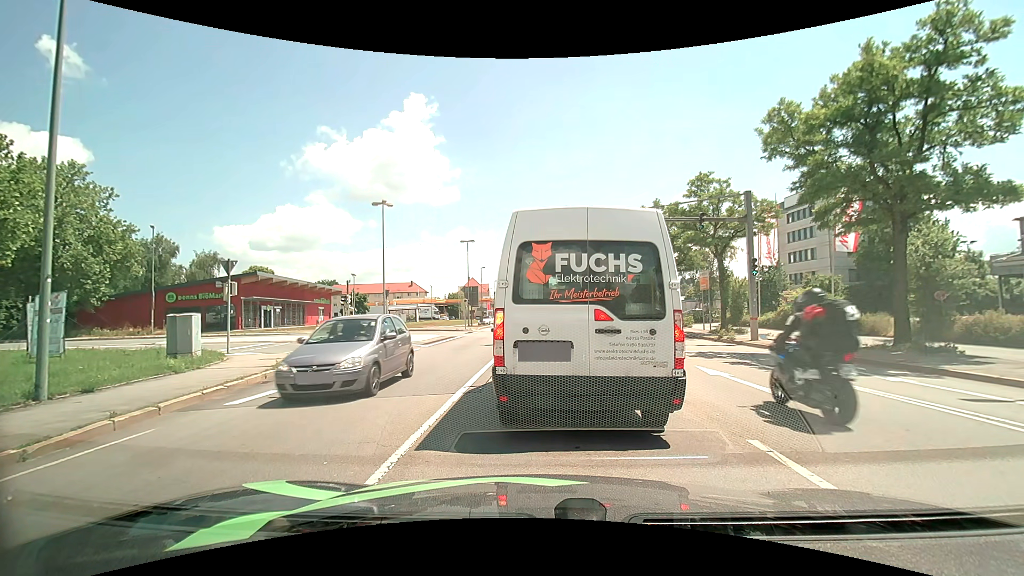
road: primary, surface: asphalt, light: Day
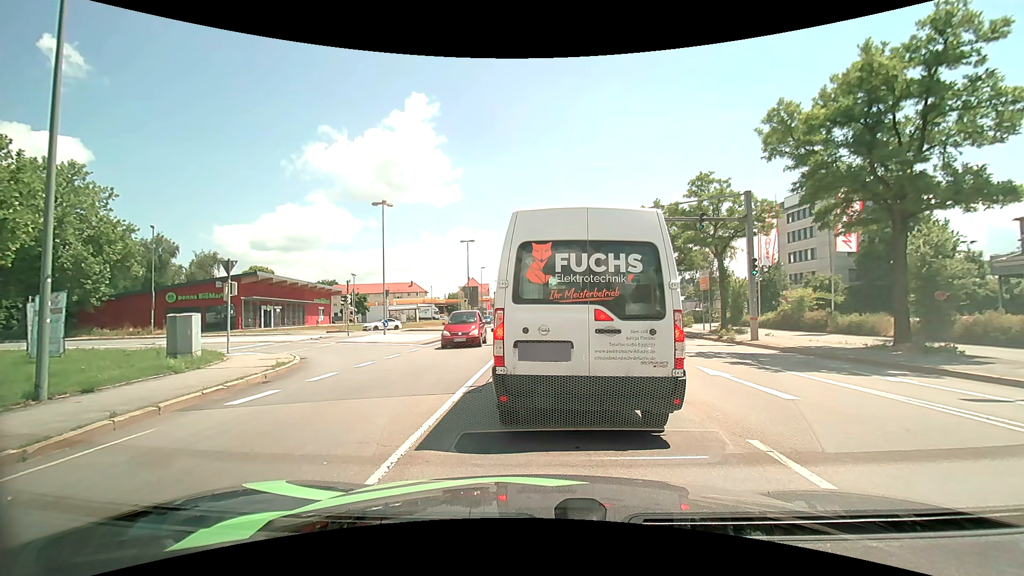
(0.0, 0.0) m; 0°
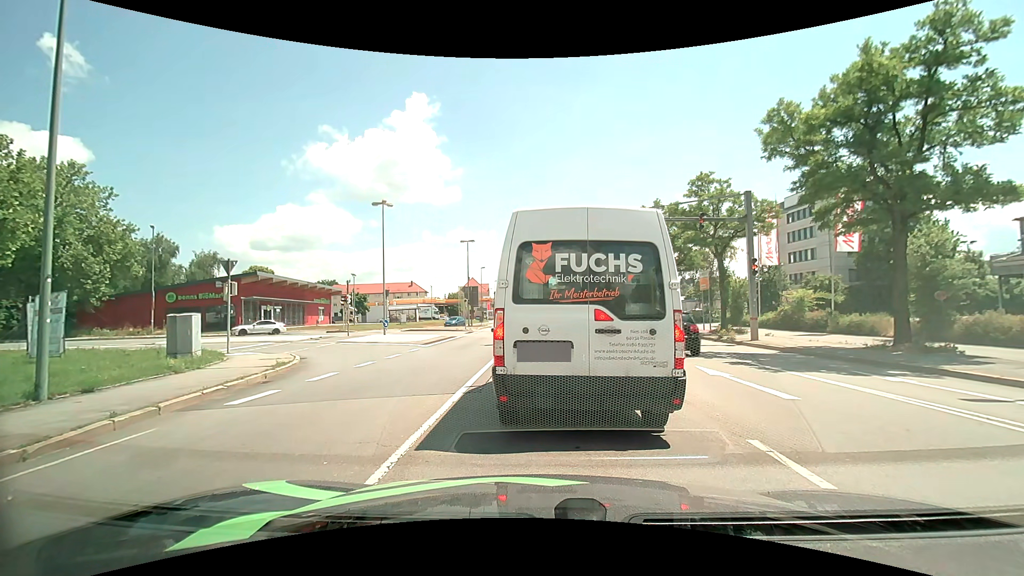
(0.0, 0.0) m; 0°
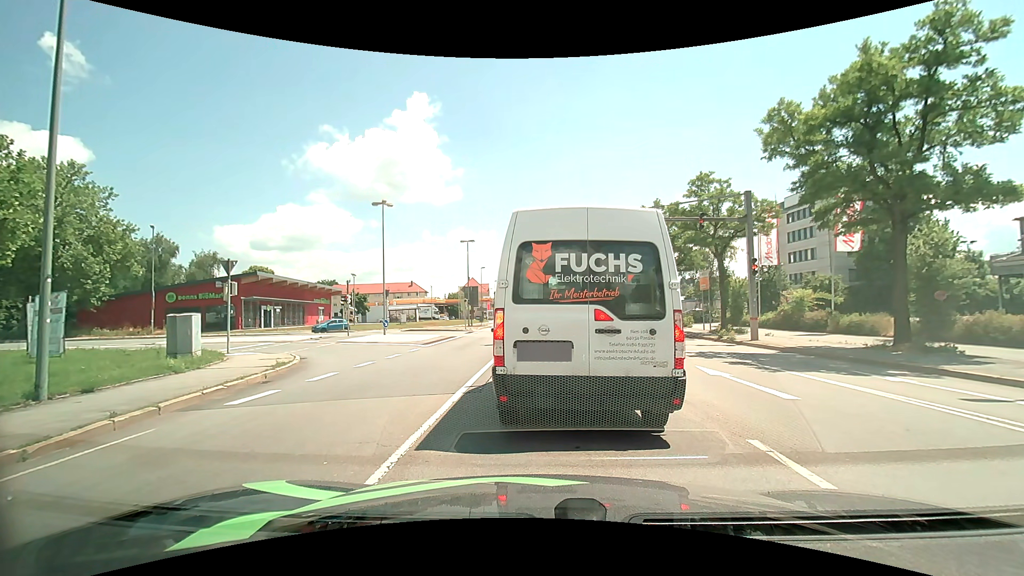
(0.0, 0.0) m; 0°
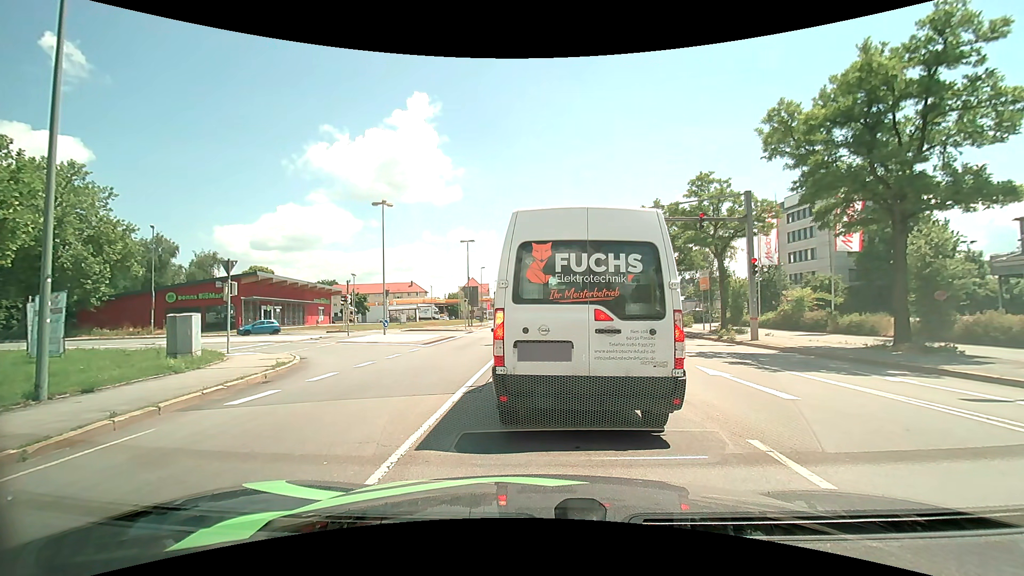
(0.0, 0.0) m; 0°
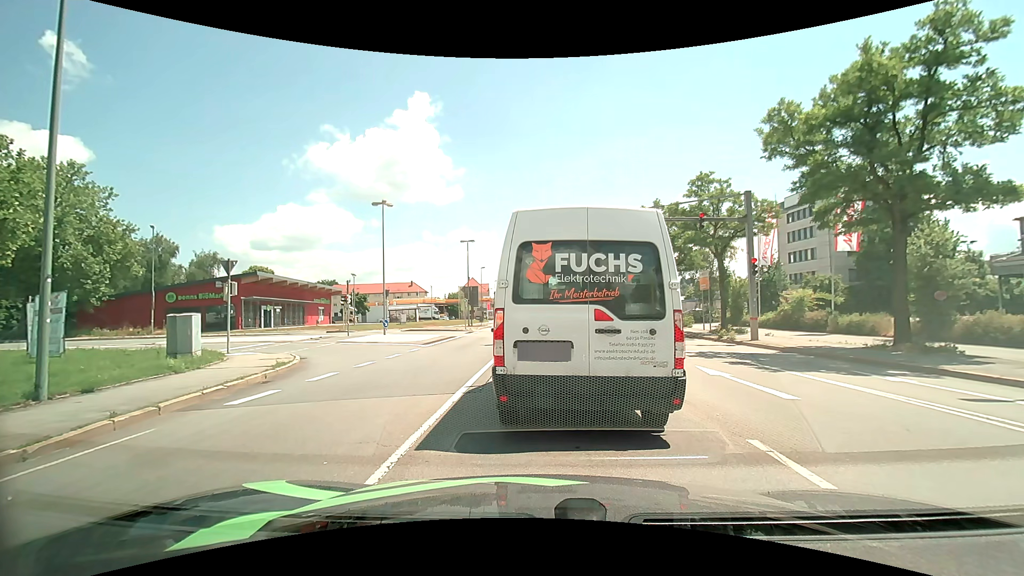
(0.0, 0.0) m; 0°
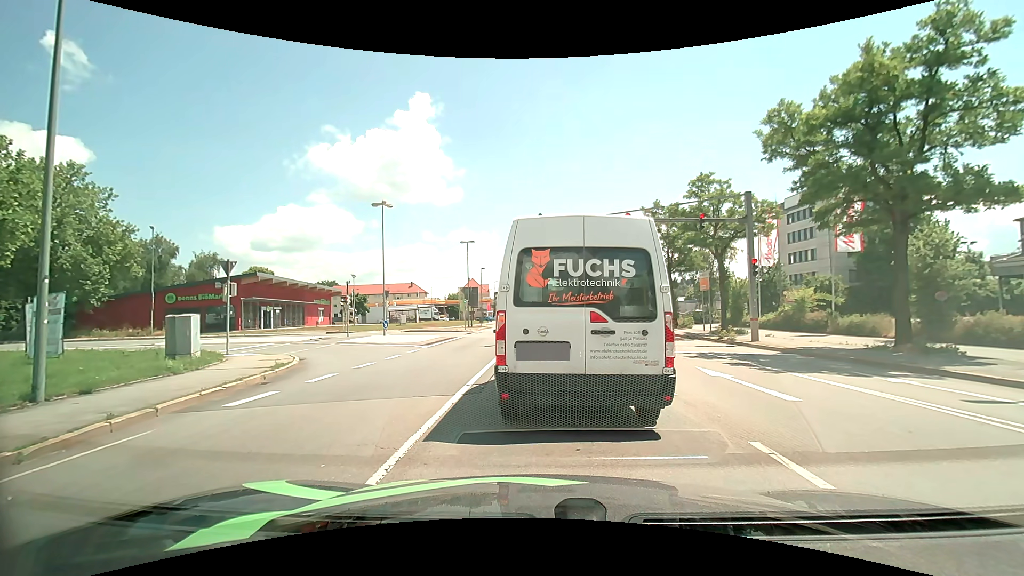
(0.0, 0.0) m; 0°
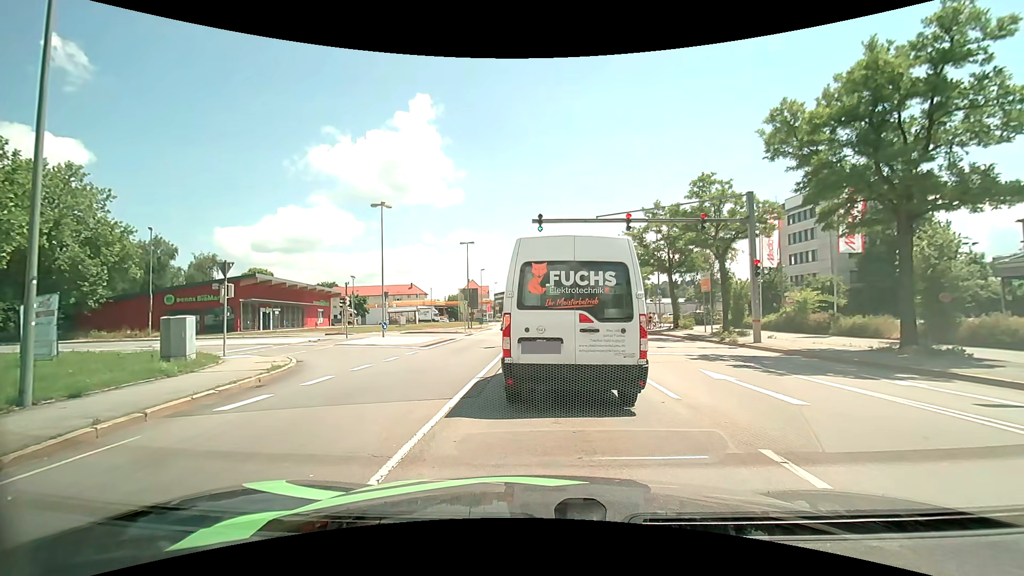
(0.0, +0.2) m; 0°
(0, +10) (0, +20) (-1, +30) (-5, +39) (-14, +43) (-24, +44) (-33, +41) (-42, +36) (-50, +30) (-58, +24) m
